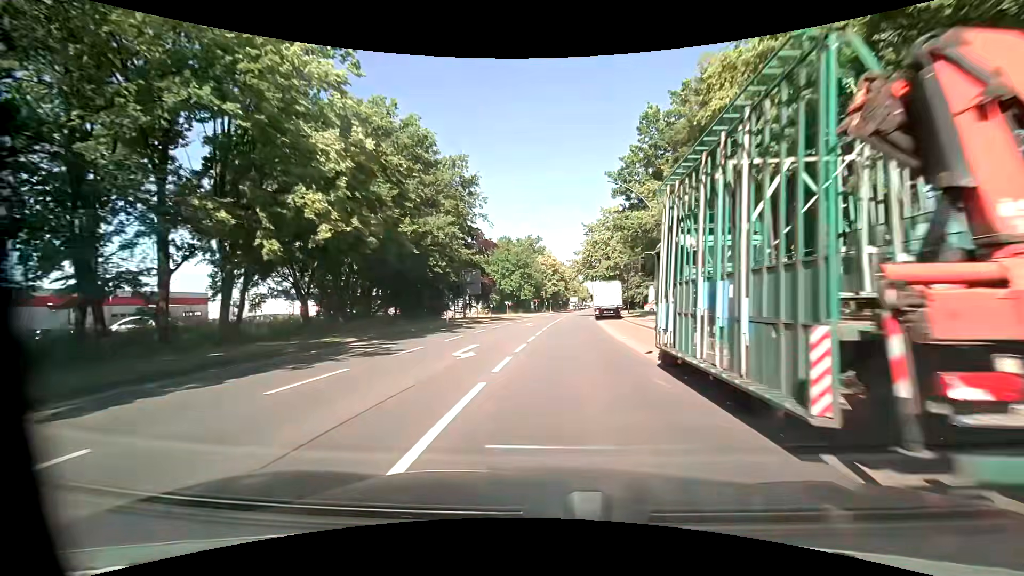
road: tertiary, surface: asphalt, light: Day
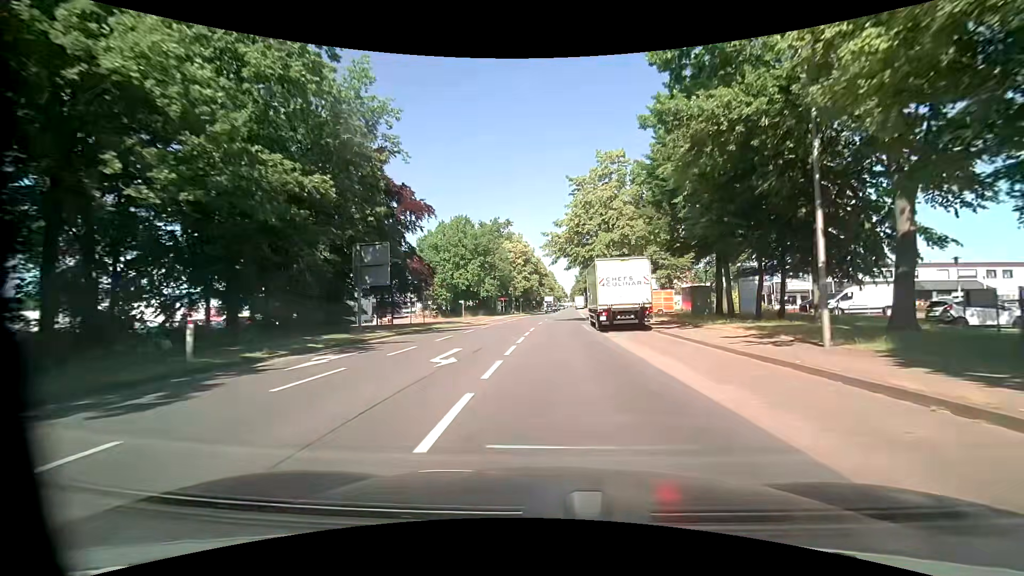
(+0.7, +23.4) m; +3°
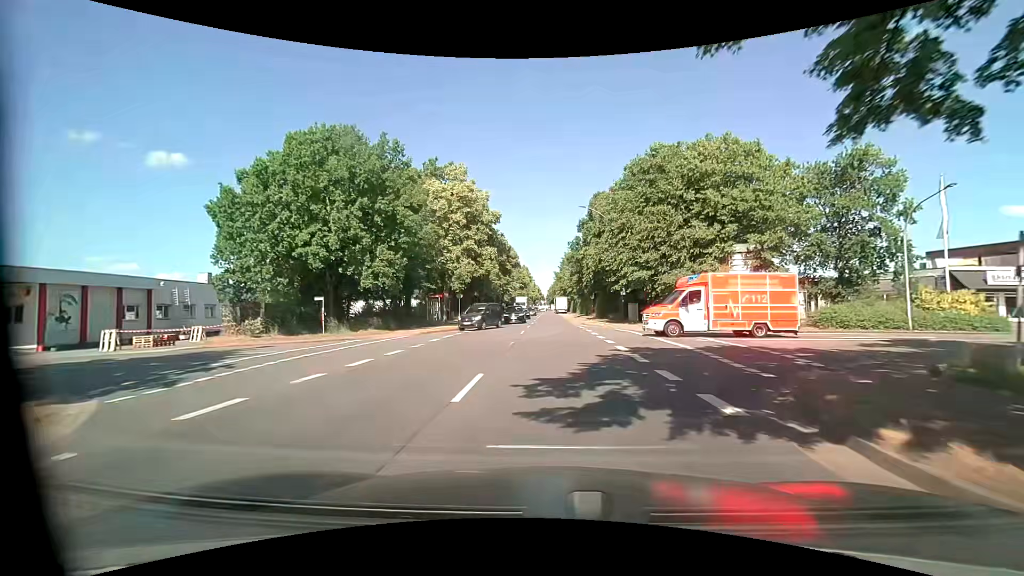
(+0.8, +38.1) m; +2°
(0, +10) (+1, +20) (+1, +30) (+1, +40) (+1, +50) (+1, +60) (+1, +70) (+1, +80) (+2, +90) (+2, +100) m
